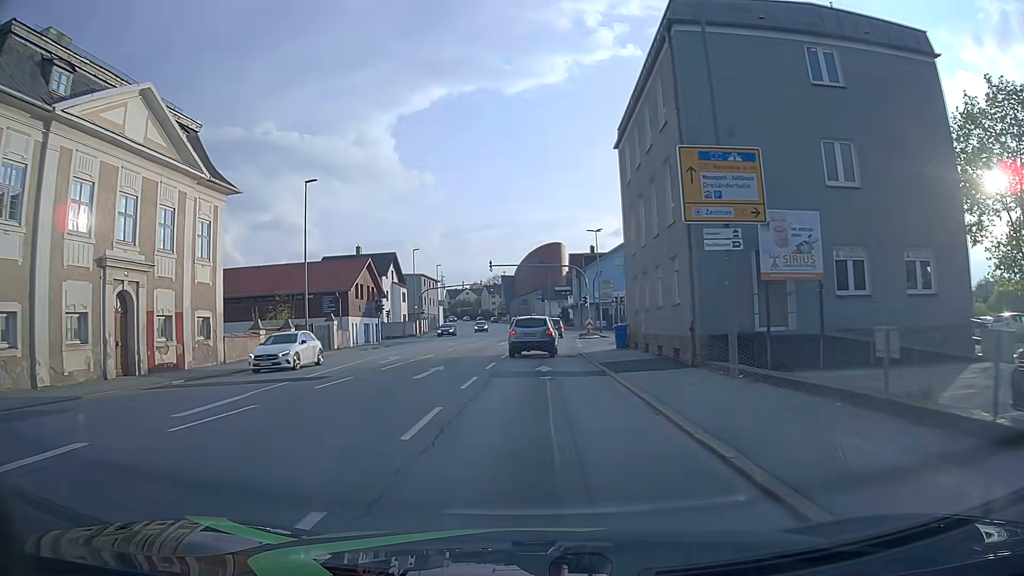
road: tertiary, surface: asphalt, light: Day
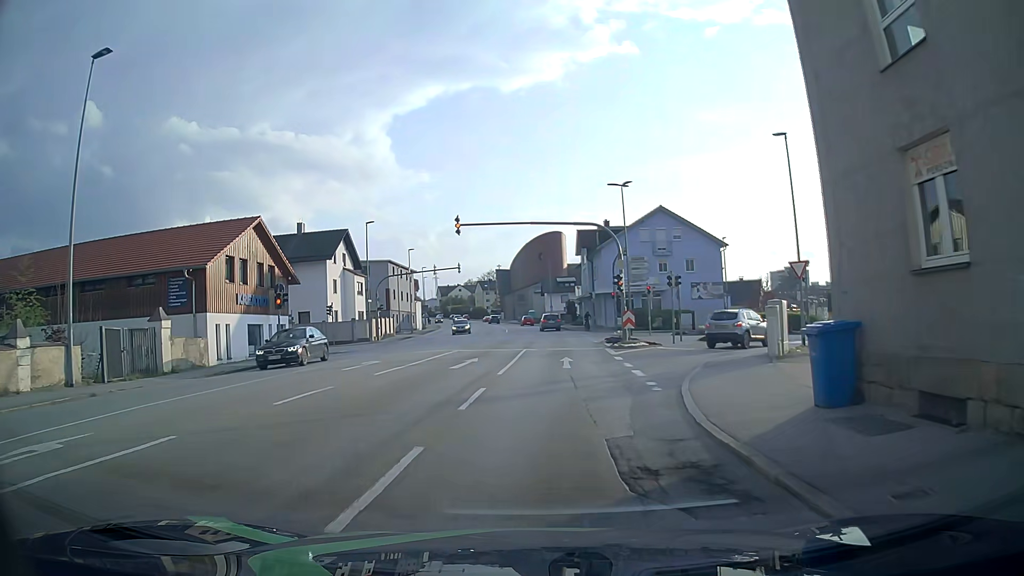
(-0.1, +21.7) m; 0°
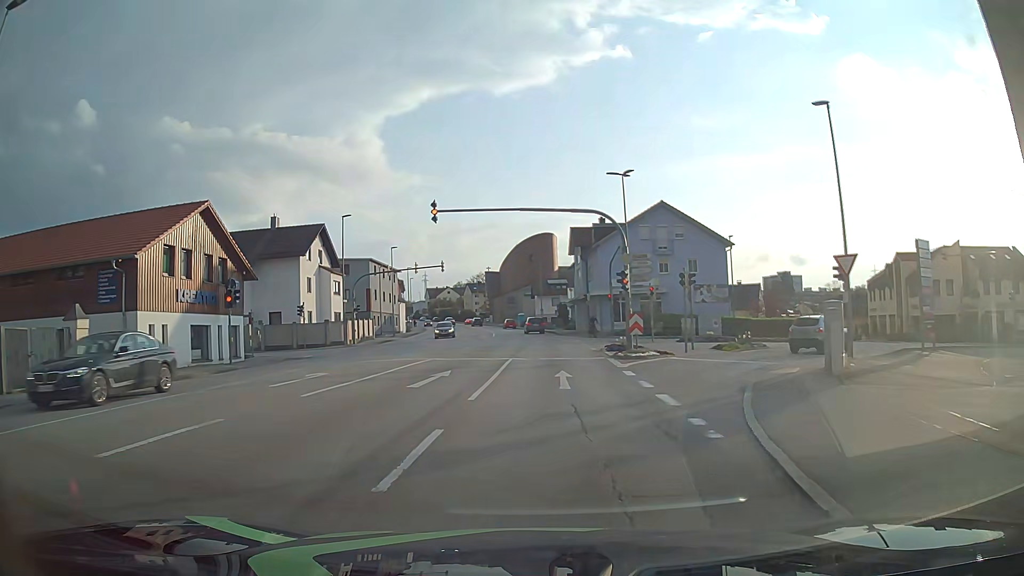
(0.0, +4.8) m; 0°
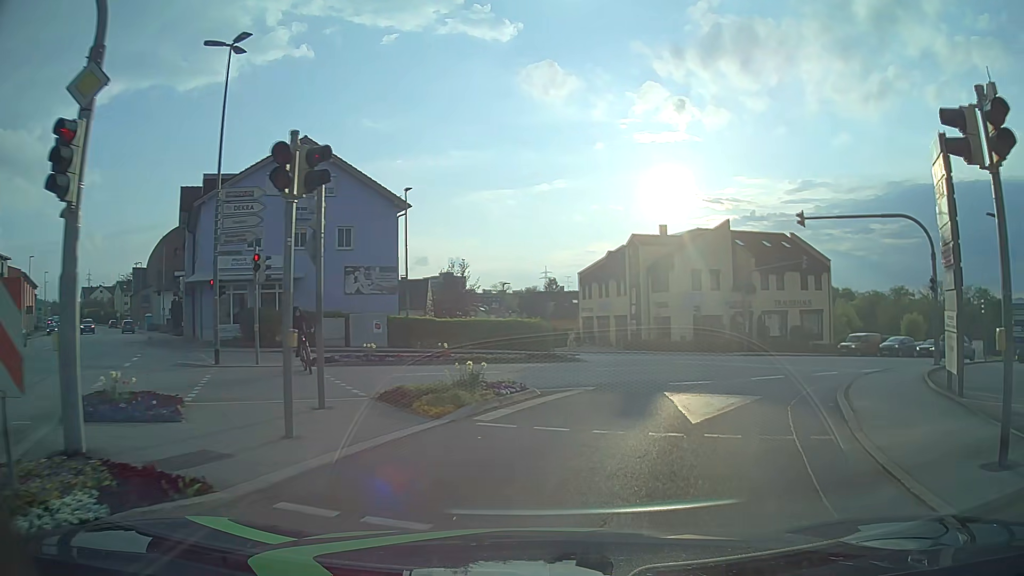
(+4.2, +19.5) m; +30°
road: tertiary_link
(+2, +10) (+6, +19) (+12, +26) (+20, +33) (+28, +38) (+37, +44) (+45, +49) (+55, +53) (+64, +56) (+73, +59) m
